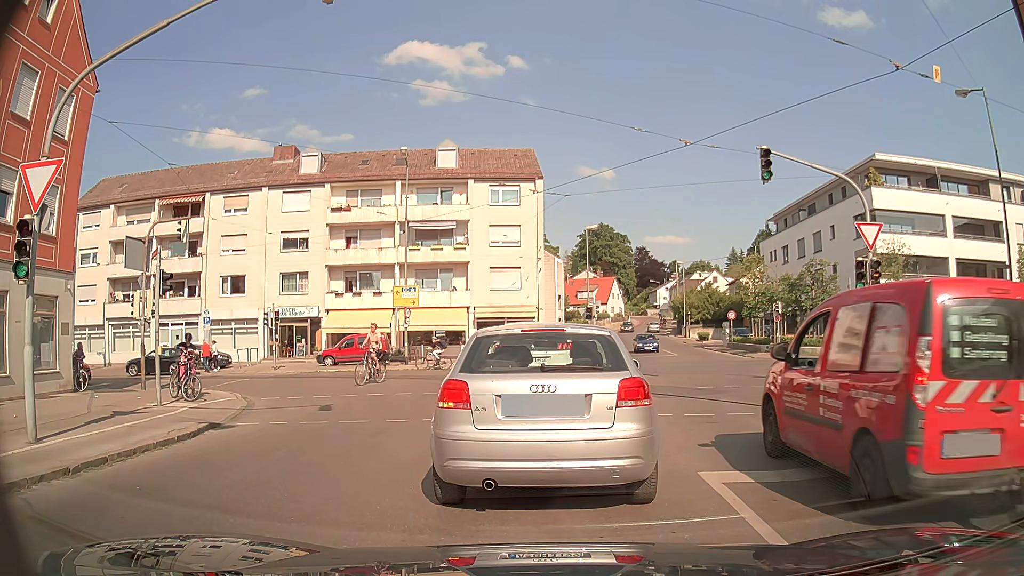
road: tertiary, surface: asphalt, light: Day
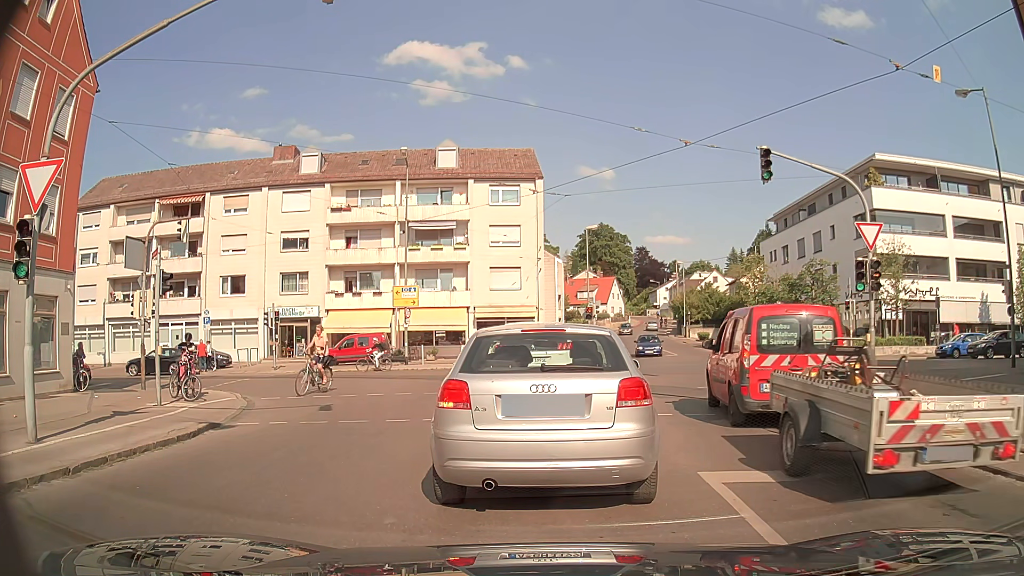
(0.0, 0.0) m; 0°
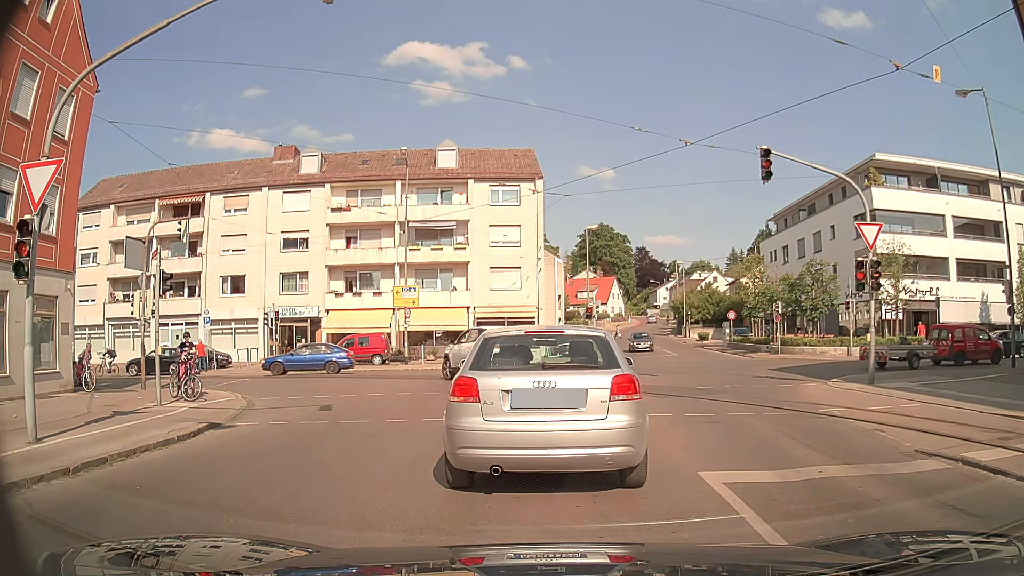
(0.0, 0.0) m; 0°
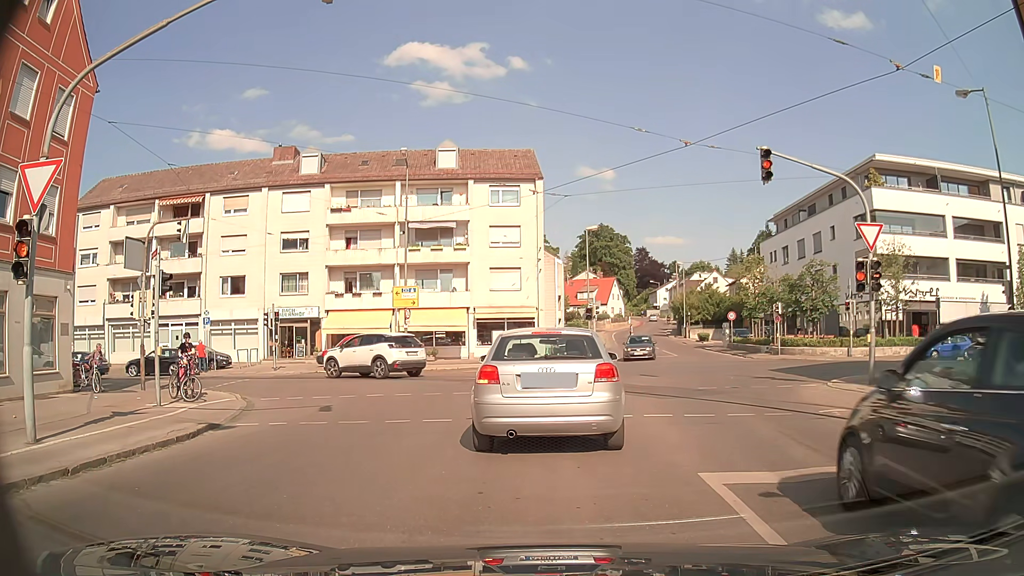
(0.0, 0.0) m; 0°
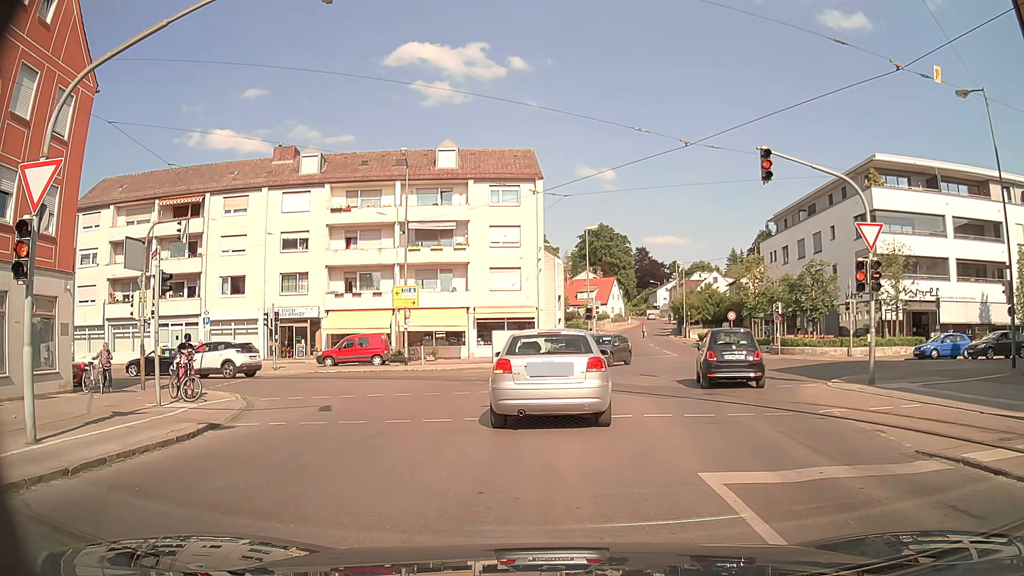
(0.0, 0.0) m; 0°
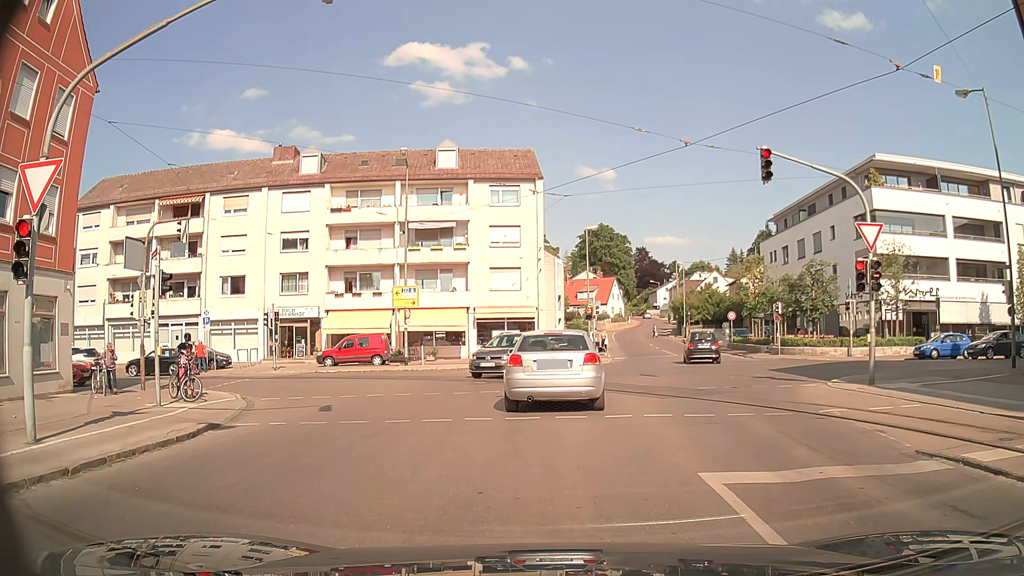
(0.0, 0.0) m; 0°
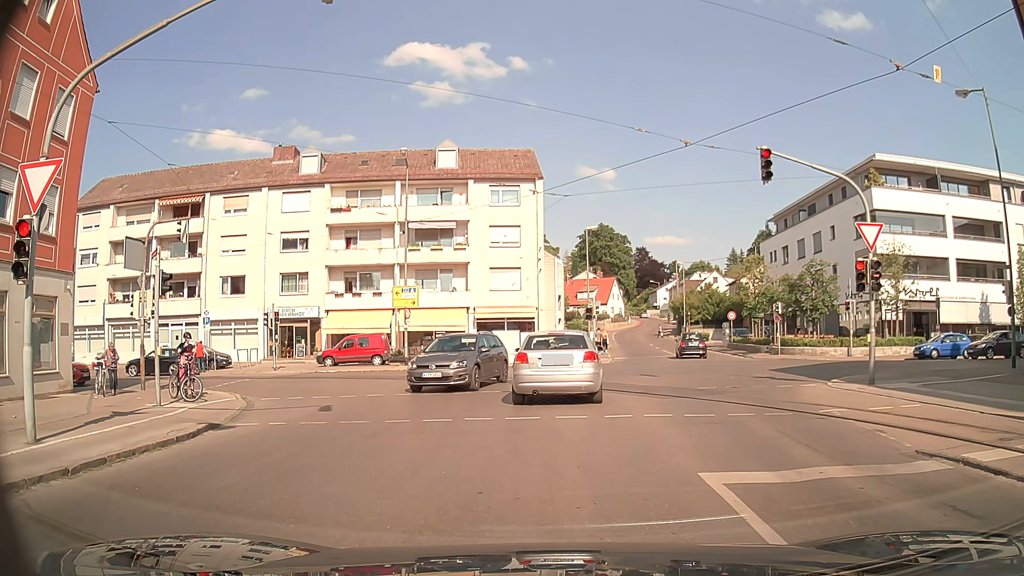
(0.0, 0.0) m; 0°
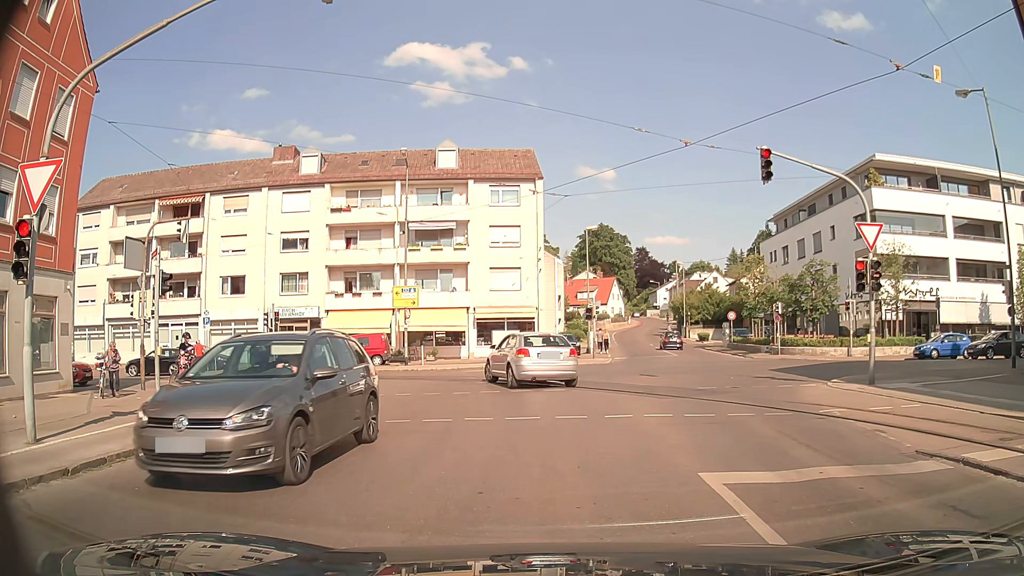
(0.0, 0.0) m; 0°
(0, +10) (0, +20) (-6, +28) (-15, +30) (-25, +30) (-35, +29) (-45, +27) (-55, +25) (-65, +23) (-74, +21) m
